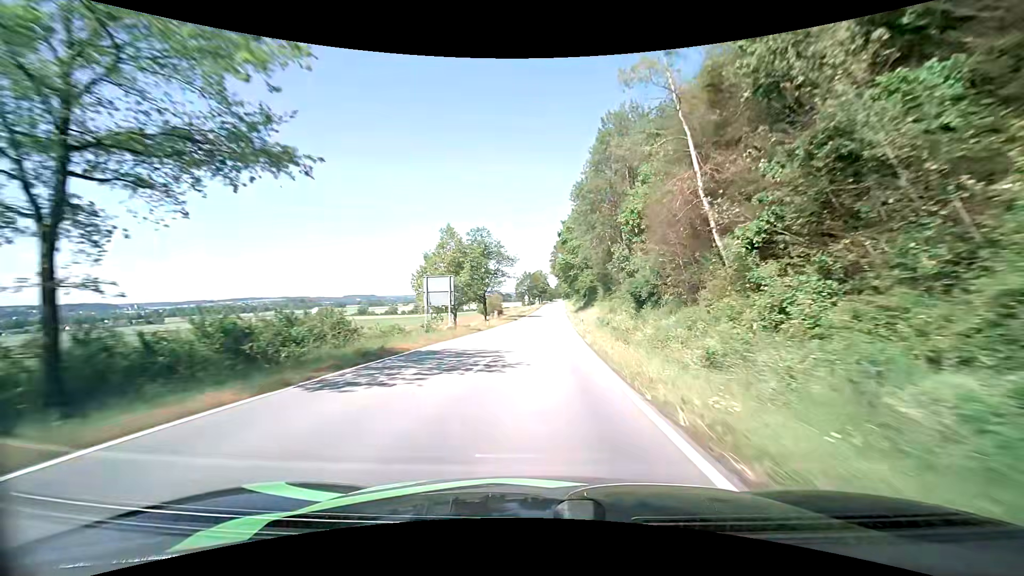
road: tertiary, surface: asphalt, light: Day
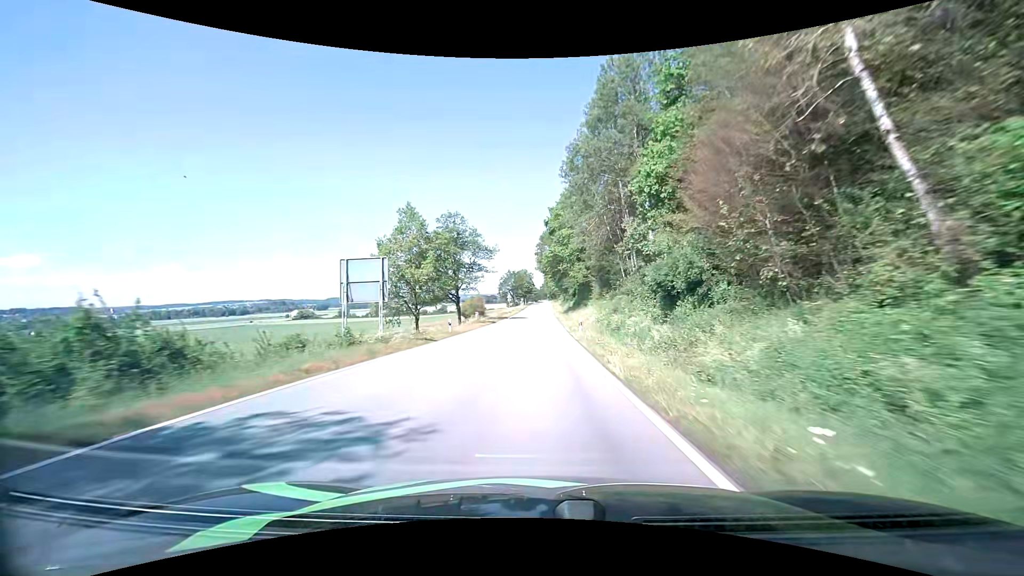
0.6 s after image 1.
(+0.2, +11.7) m; +2°
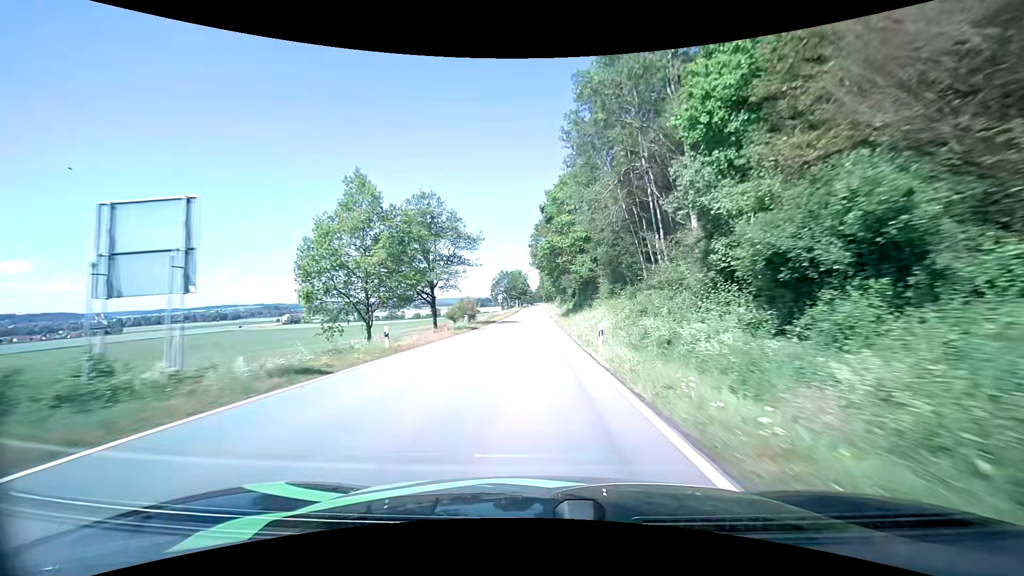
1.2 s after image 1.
(+0.1, +11.9) m; +1°
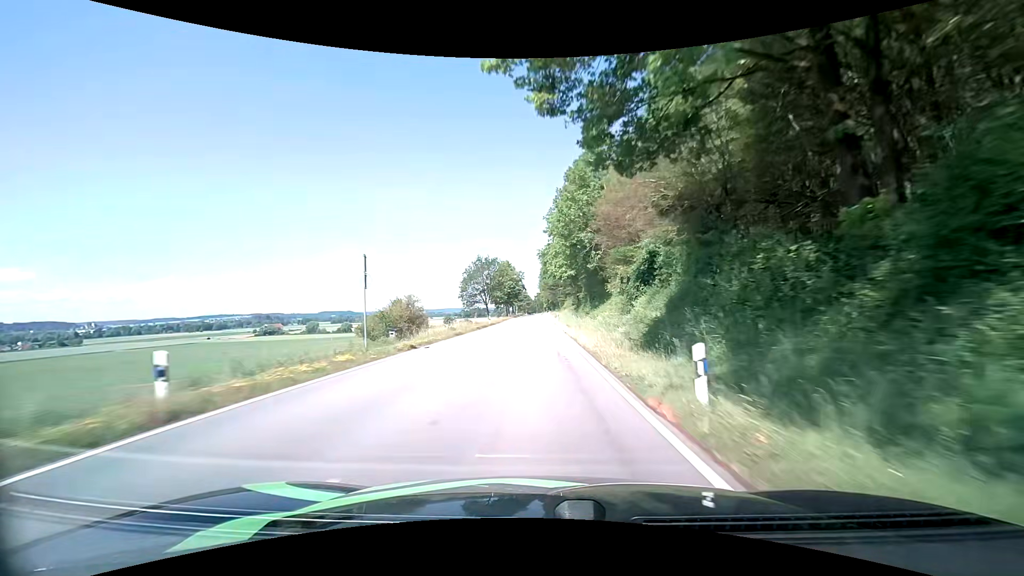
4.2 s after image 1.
(-0.1, +62.5) m; 0°
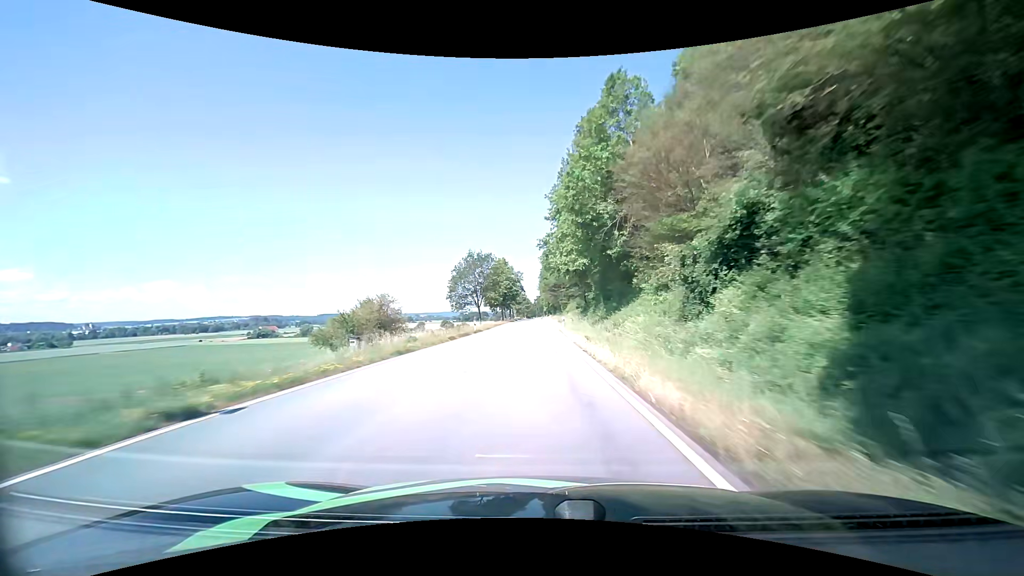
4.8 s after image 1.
(0.0, +13.0) m; 0°
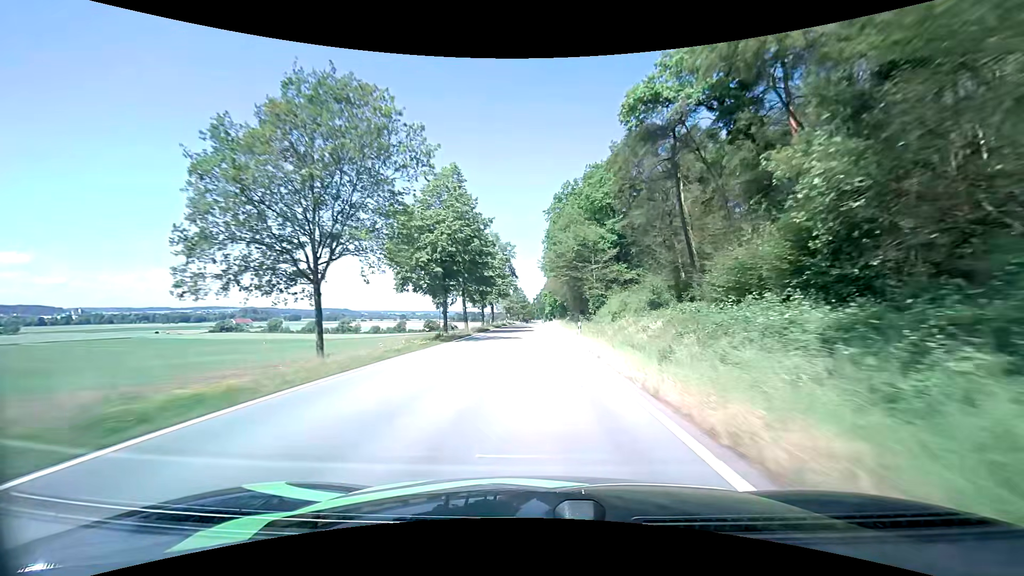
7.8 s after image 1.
(-0.4, +65.4) m; 0°
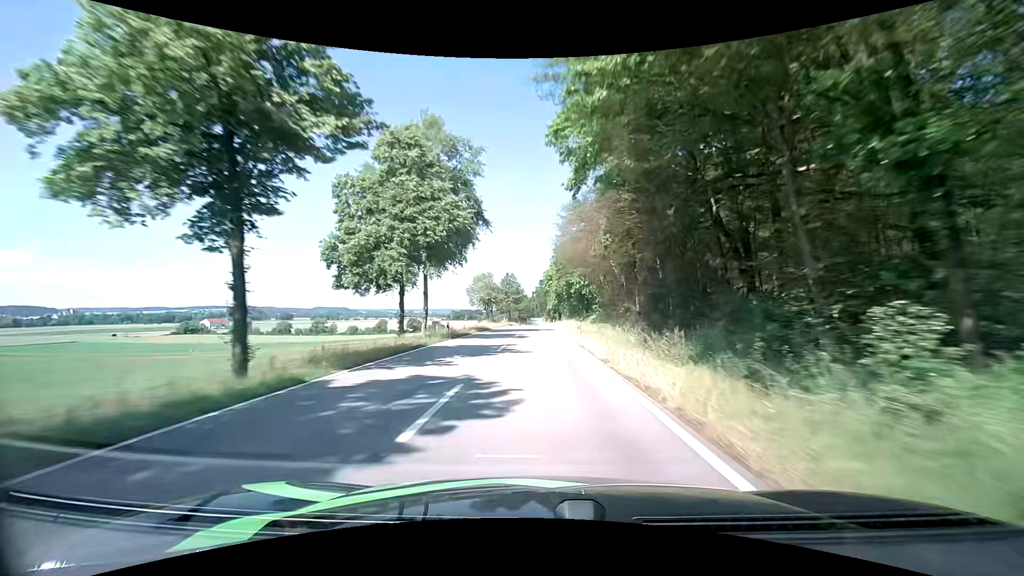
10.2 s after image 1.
(+0.2, +53.1) m; 0°
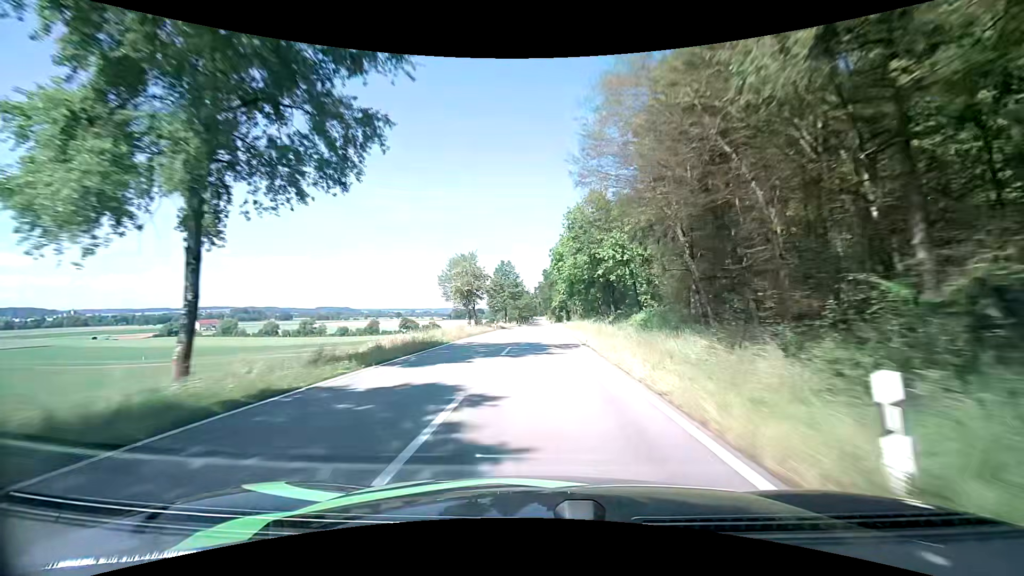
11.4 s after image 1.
(0.0, +26.3) m; -1°
(0, +10) (0, +20) (0, +30) (0, +40) (+1, +50) (+1, +60) (+1, +70) (+1, +80) (+2, +90) (+2, +100) m
